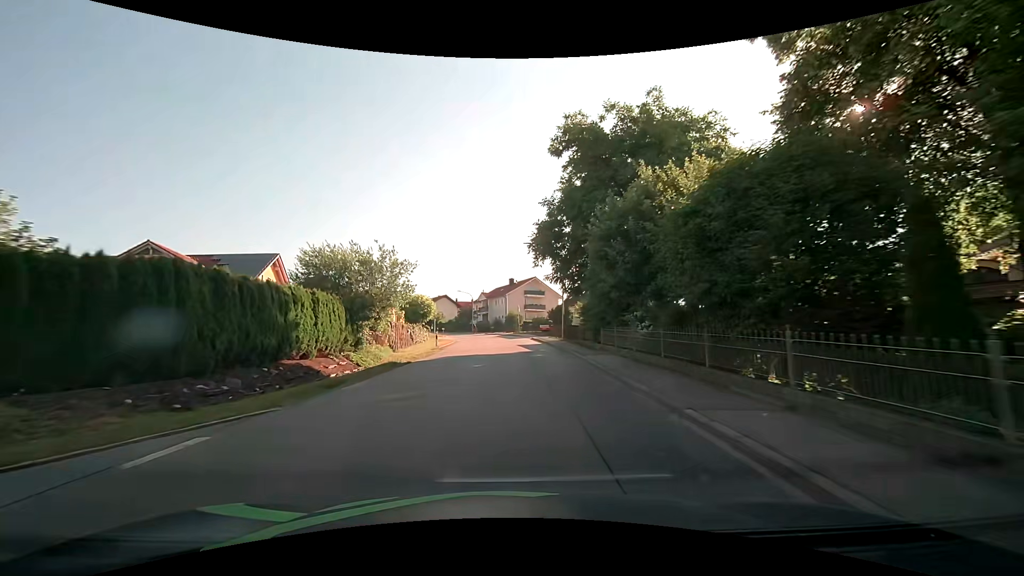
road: tertiary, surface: asphalt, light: Day
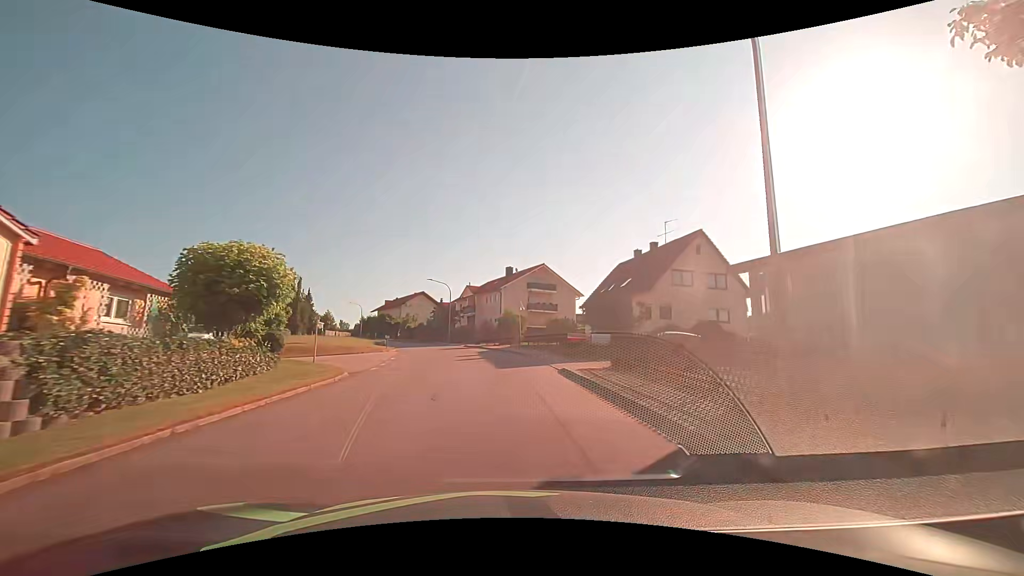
(+0.2, +29.9) m; 0°
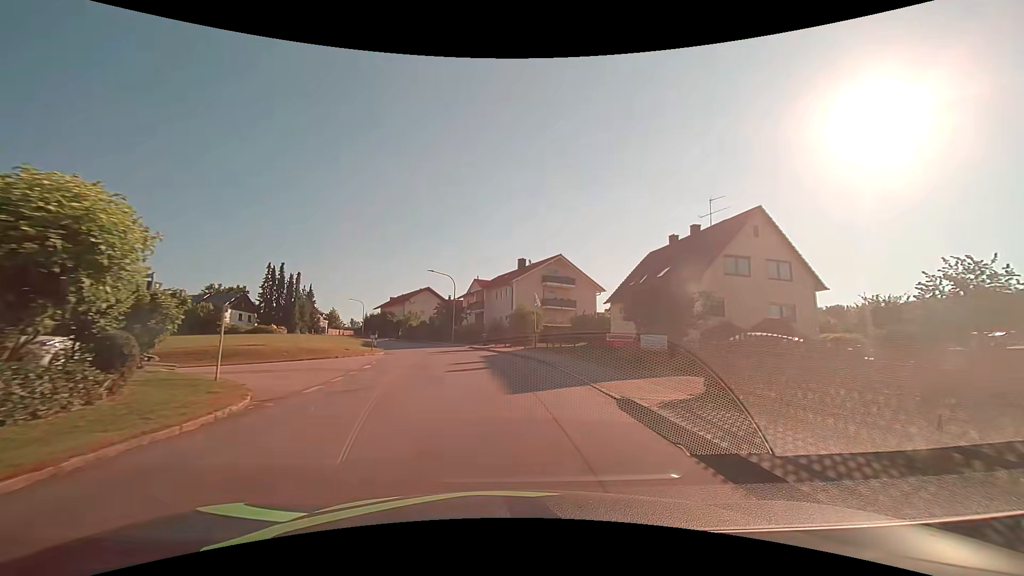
(-0.1, +7.6) m; -1°
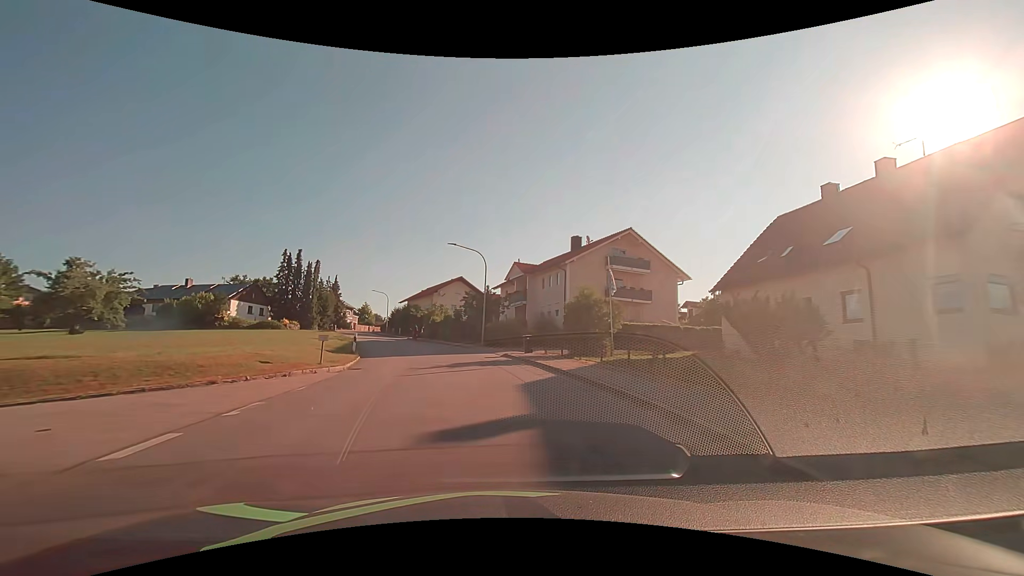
(-0.6, +15.2) m; -5°
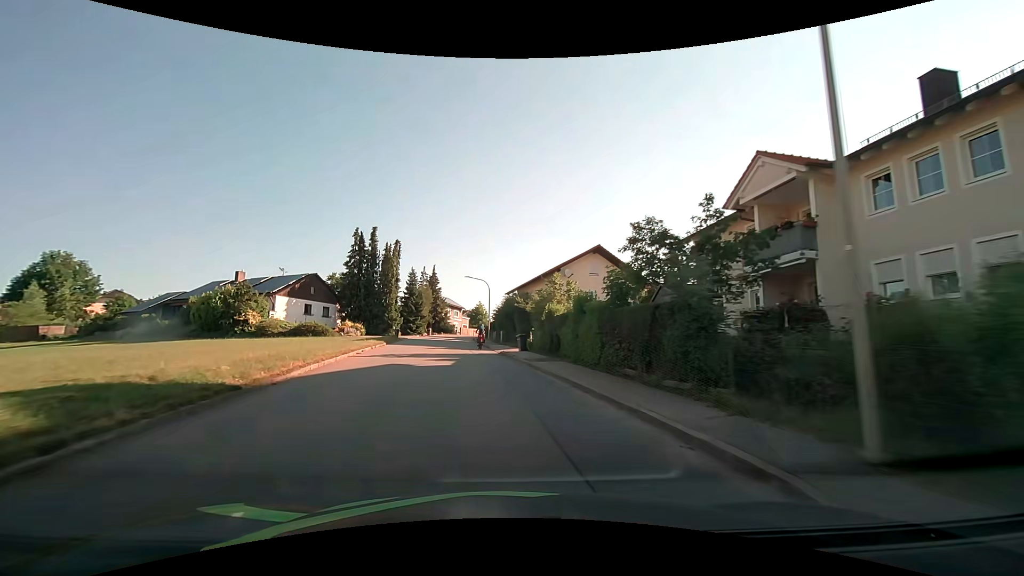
(-3.5, +30.2) m; -15°
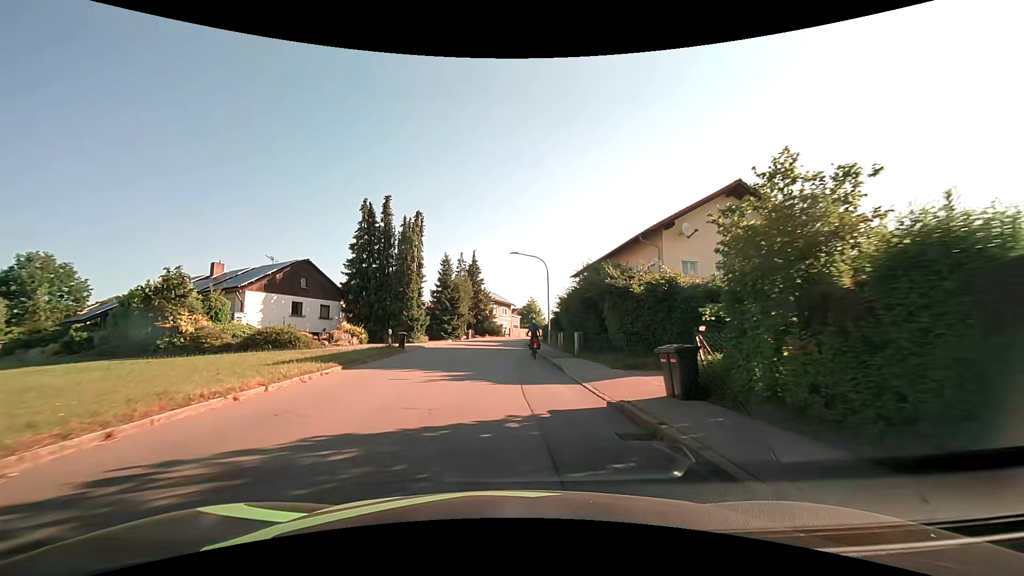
(-1.1, +18.3) m; -6°
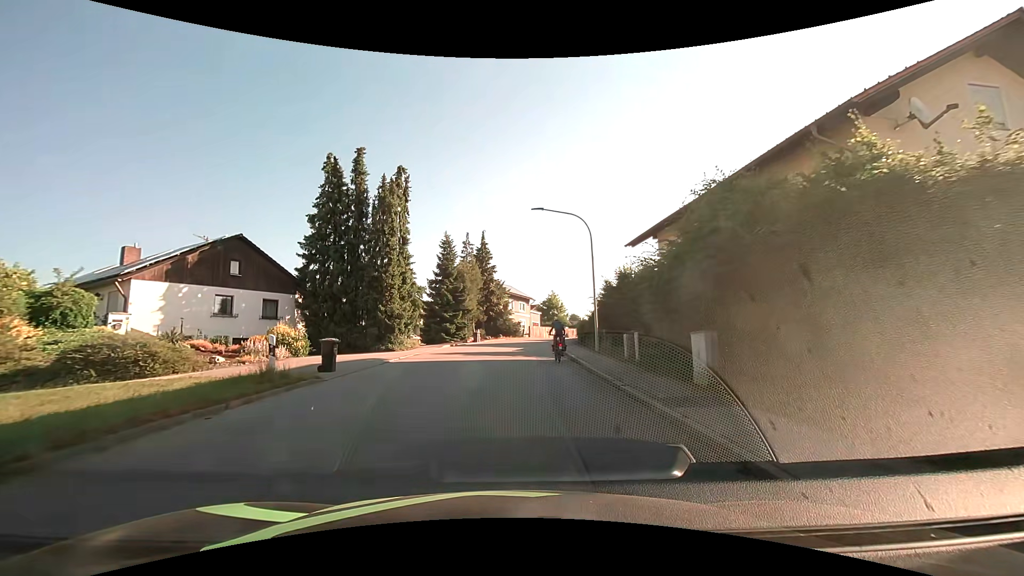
(-0.2, +13.7) m; -2°
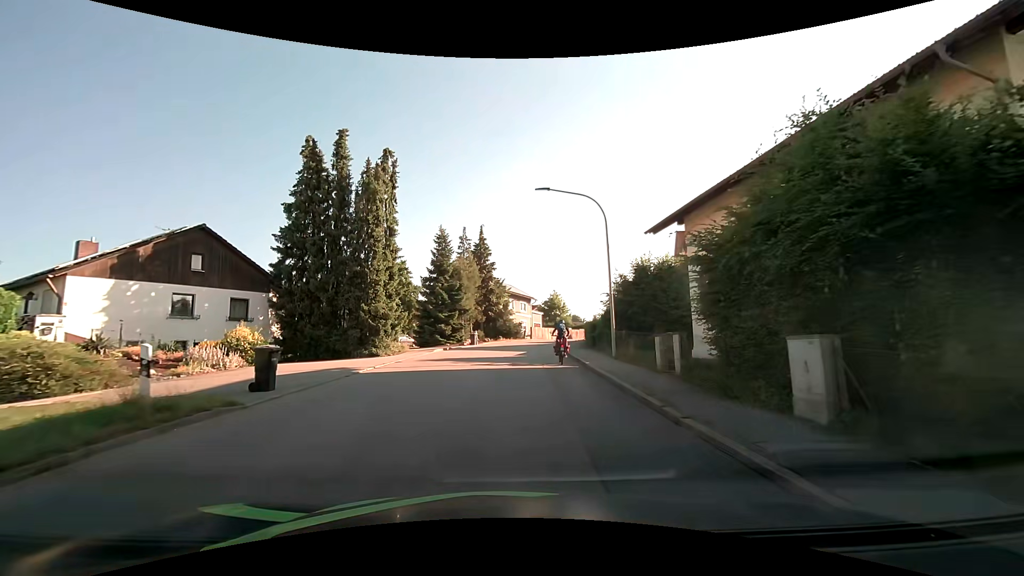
(0.0, +3.7) m; 0°
